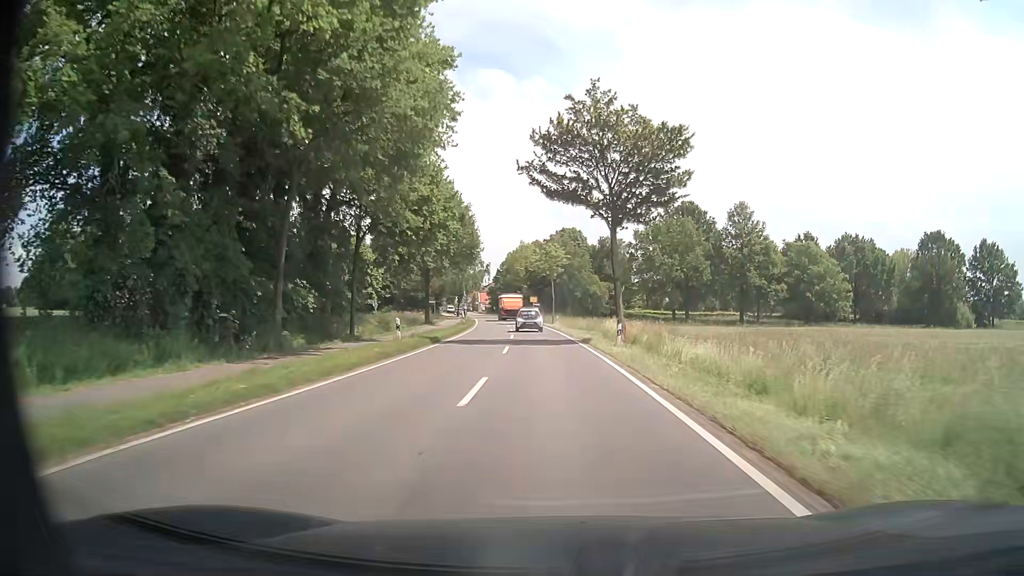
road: tertiary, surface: asphalt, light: Day
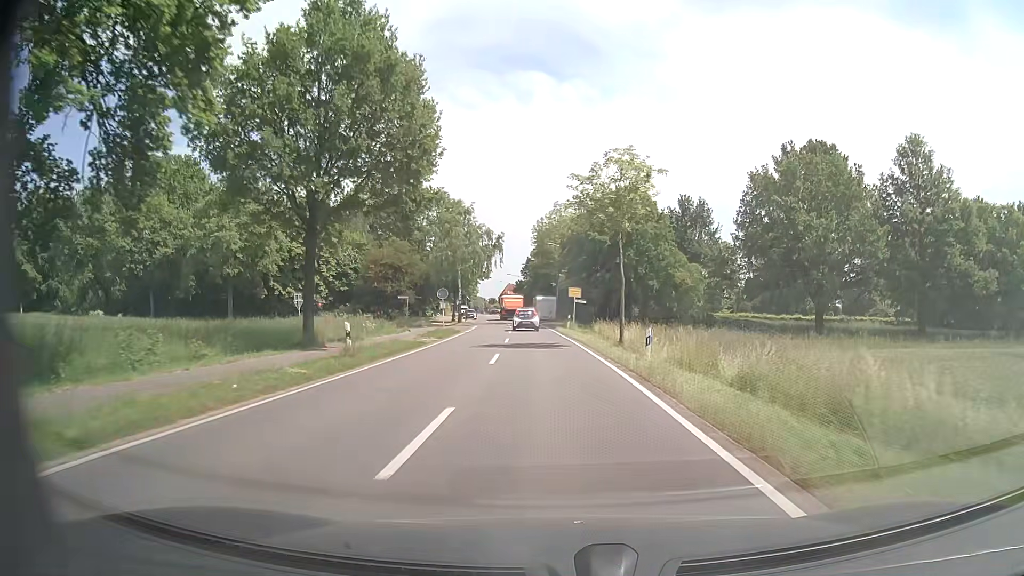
(-1.2, +40.4) m; -4°
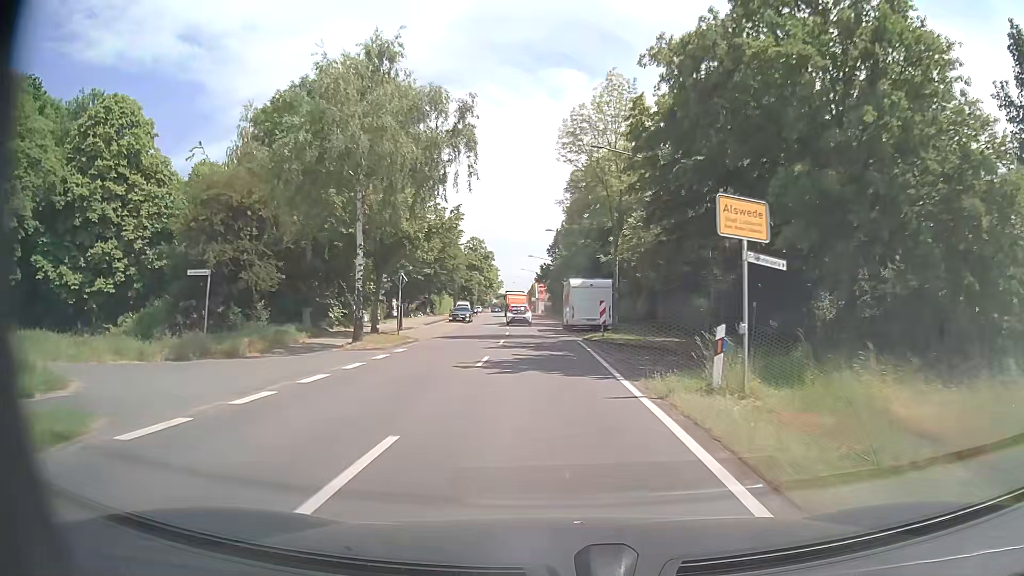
(-1.0, +38.2) m; -3°
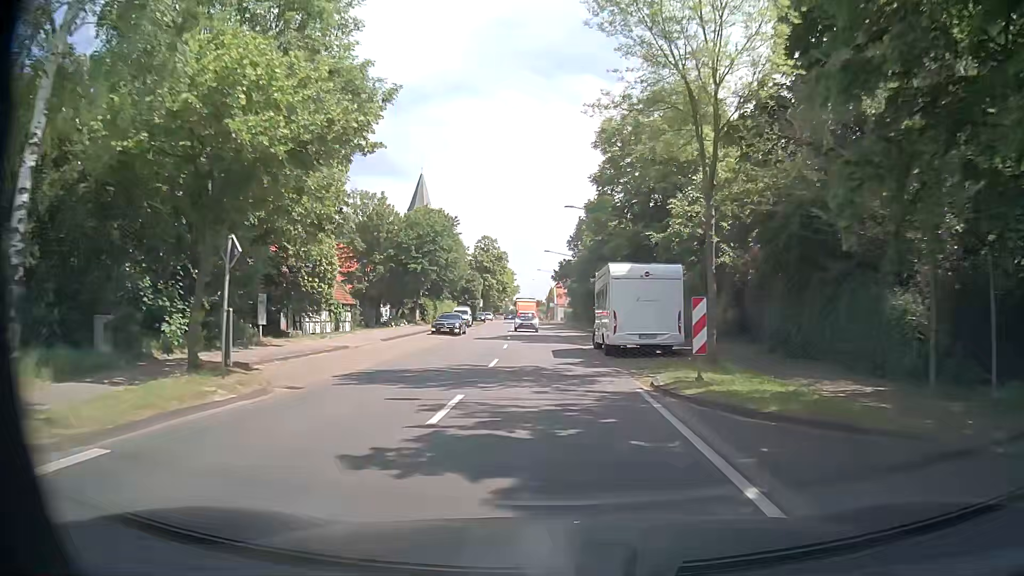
(-0.2, +15.9) m; -2°
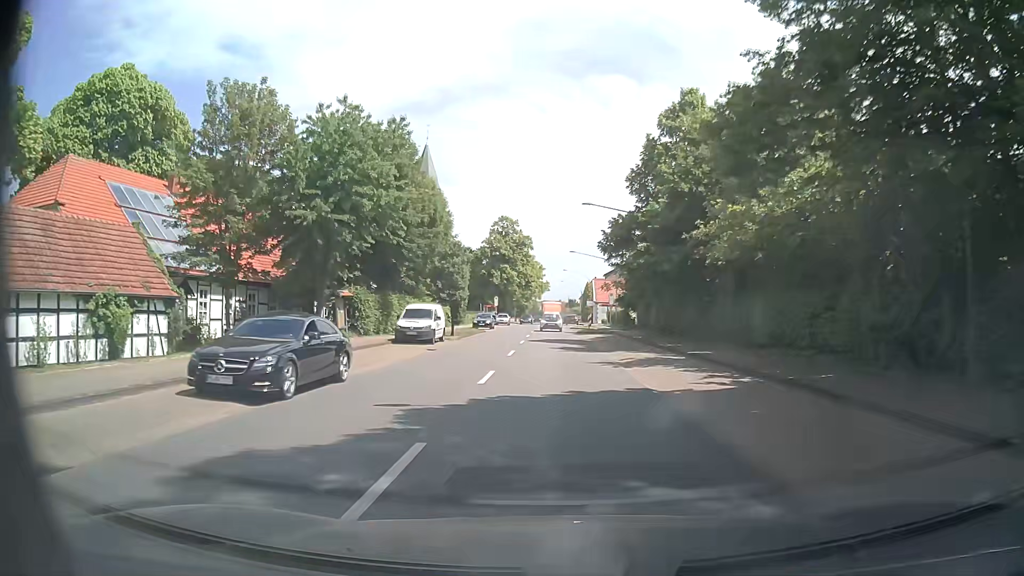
(-0.7, +31.3) m; -2°
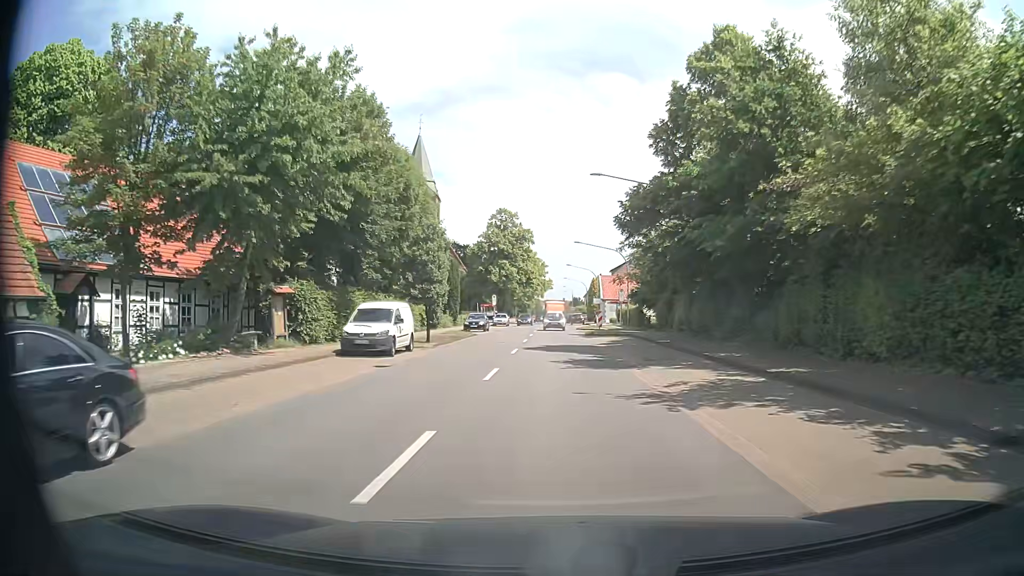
(-0.1, +8.3) m; -1°
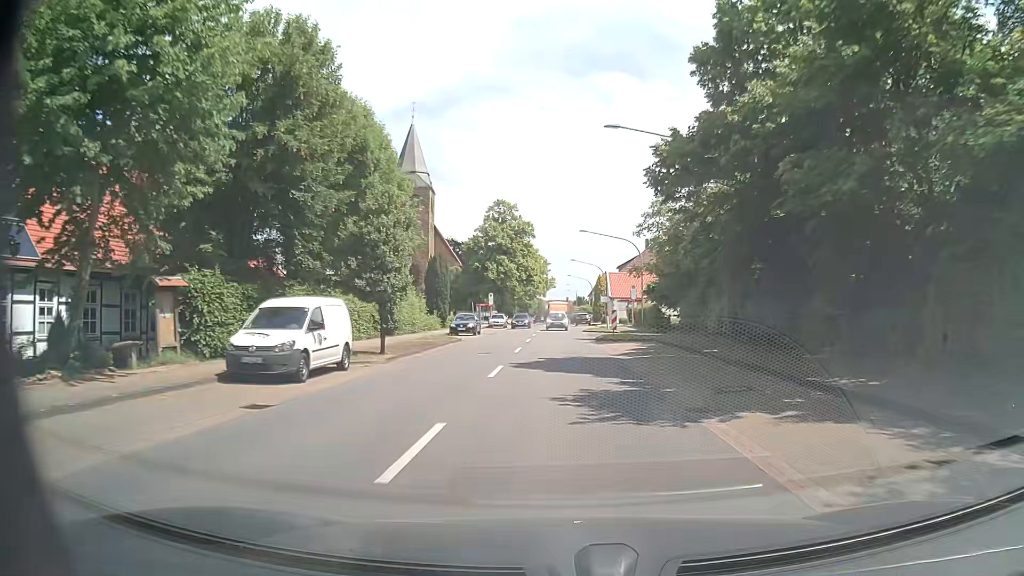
(0.0, +8.4) m; 0°
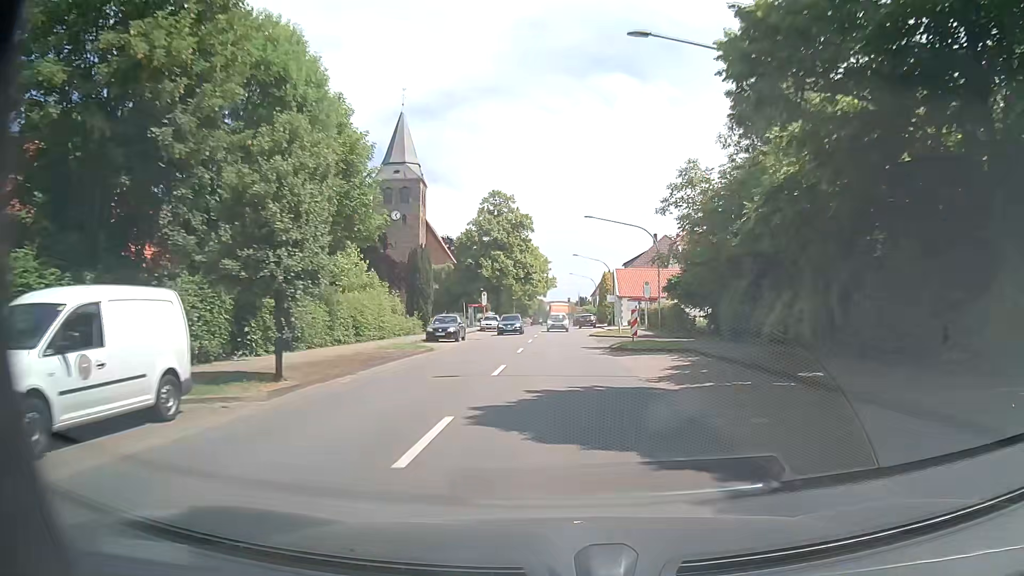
(0.0, +8.4) m; 0°
(0, +10) (0, +20) (0, +30) (0, +40) (0, +50) (0, +60) (0, +70) (+1, +80) (+1, +90) (+1, +100) m
